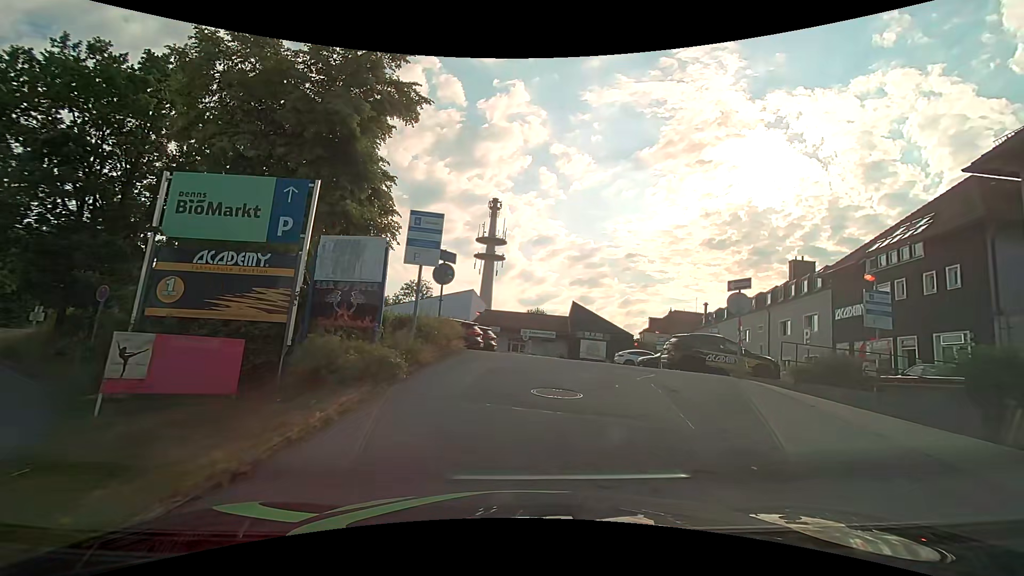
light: Day
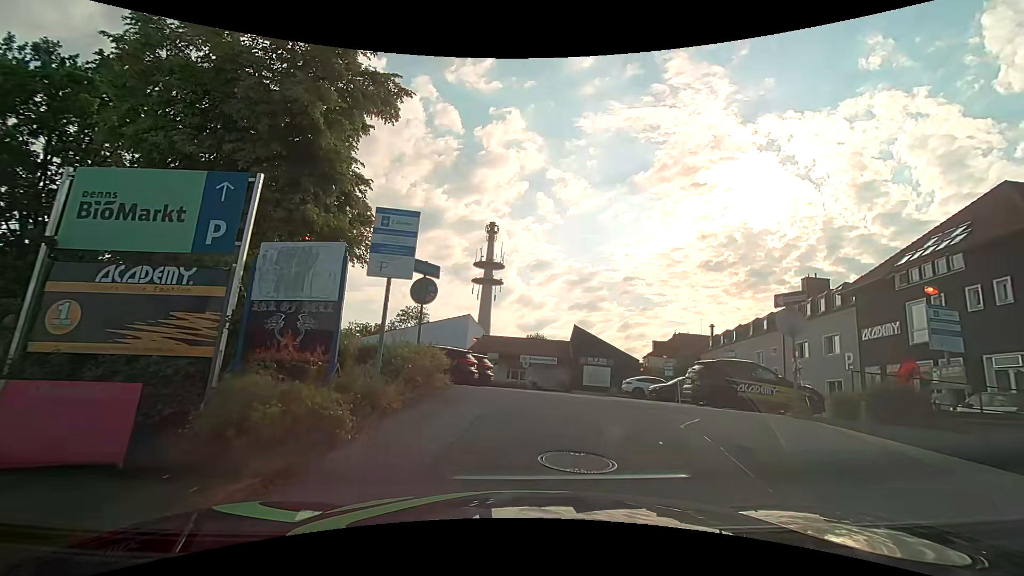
(0.0, +2.7) m; 0°
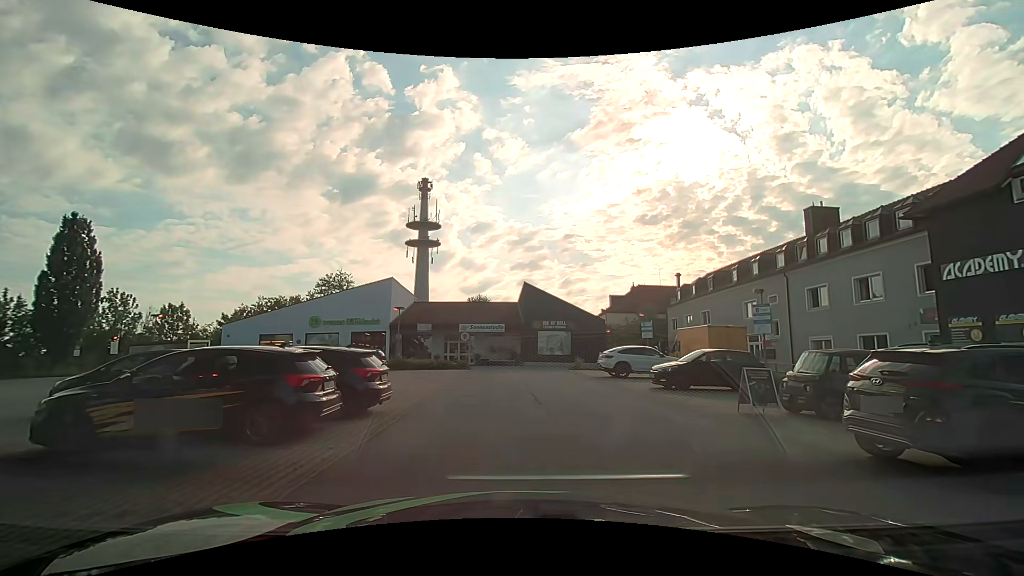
(+0.3, +10.8) m; +6°
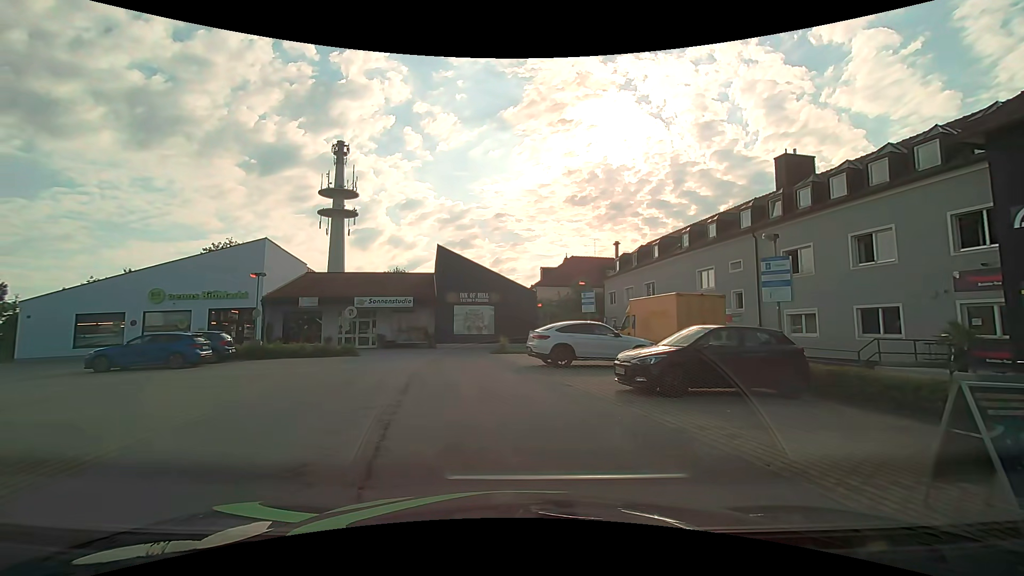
(+1.0, +8.3) m; +10°
